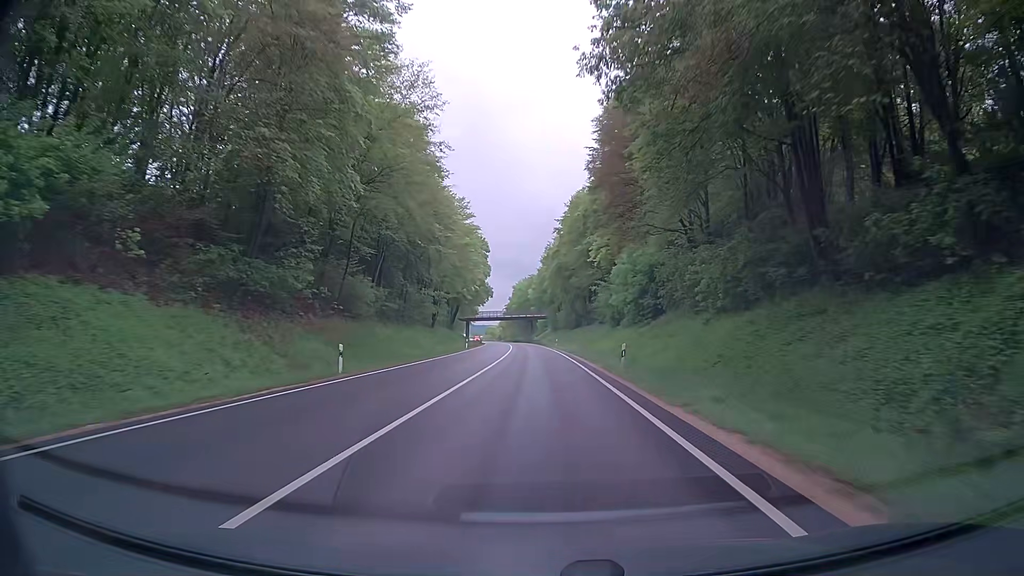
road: trunk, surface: asphalt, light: Day
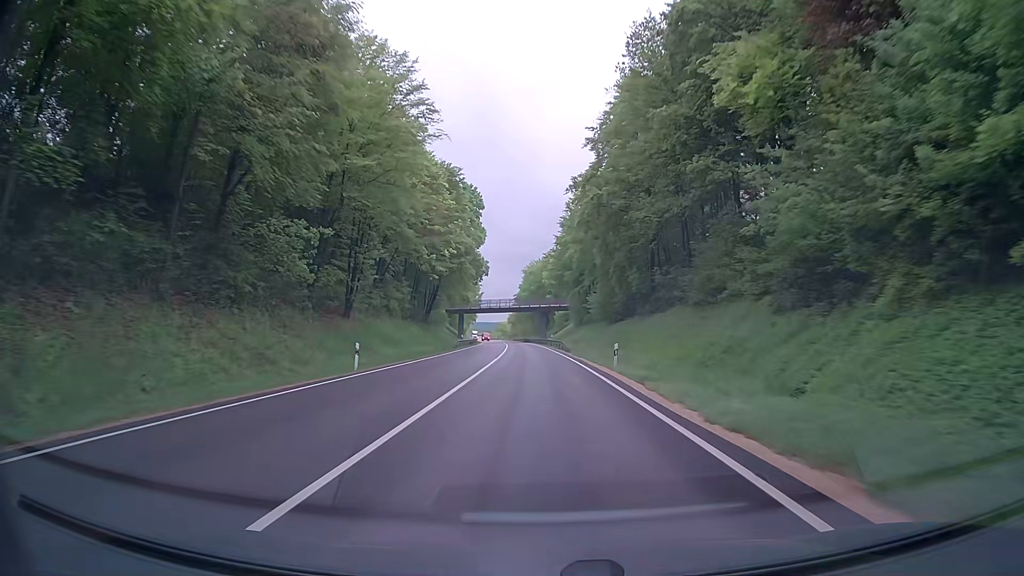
(-0.5, +48.1) m; -1°
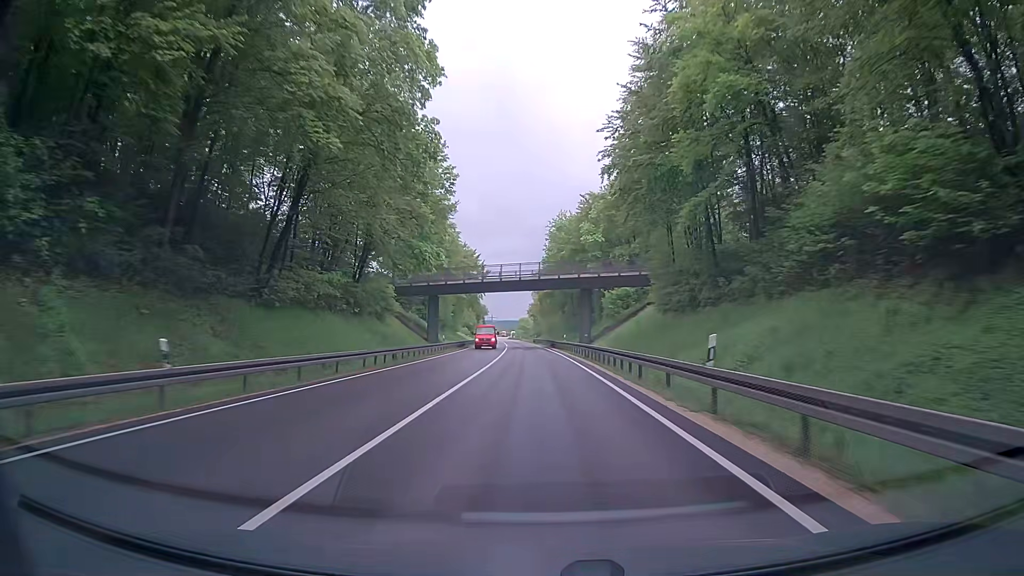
(-1.6, +64.1) m; -3°
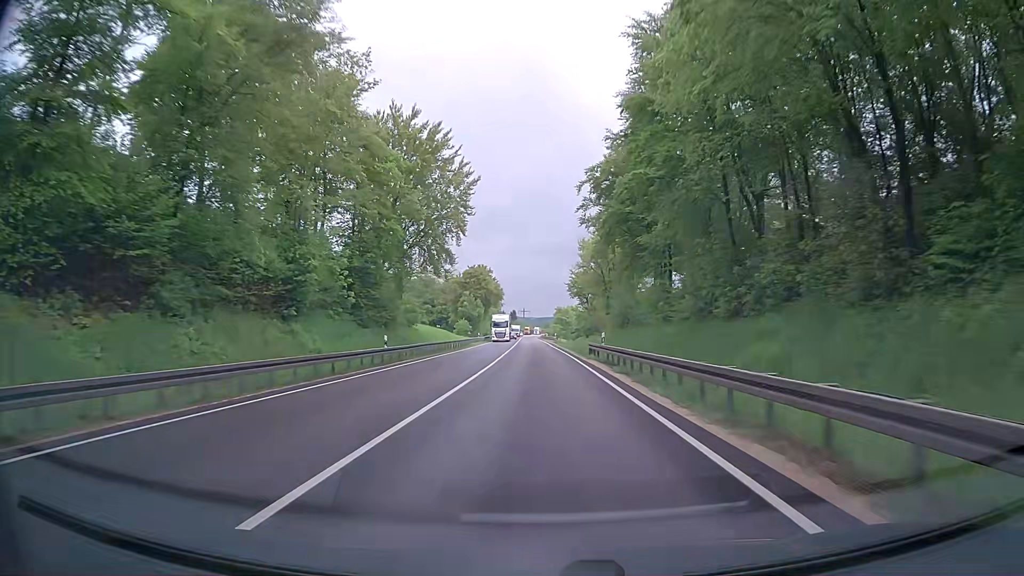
(-1.7, +80.1) m; -1°
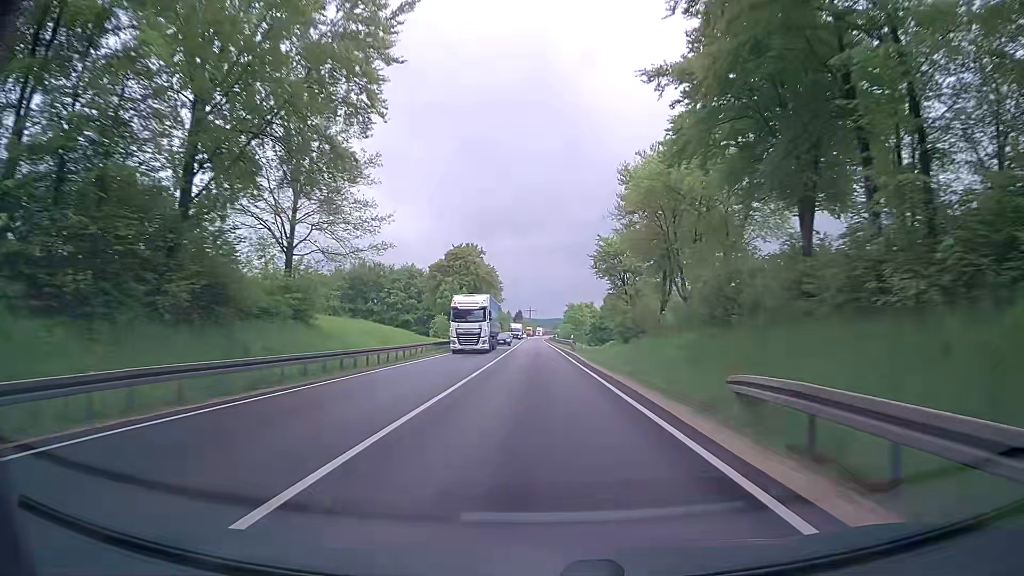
(-1.2, +32.0) m; -3°
